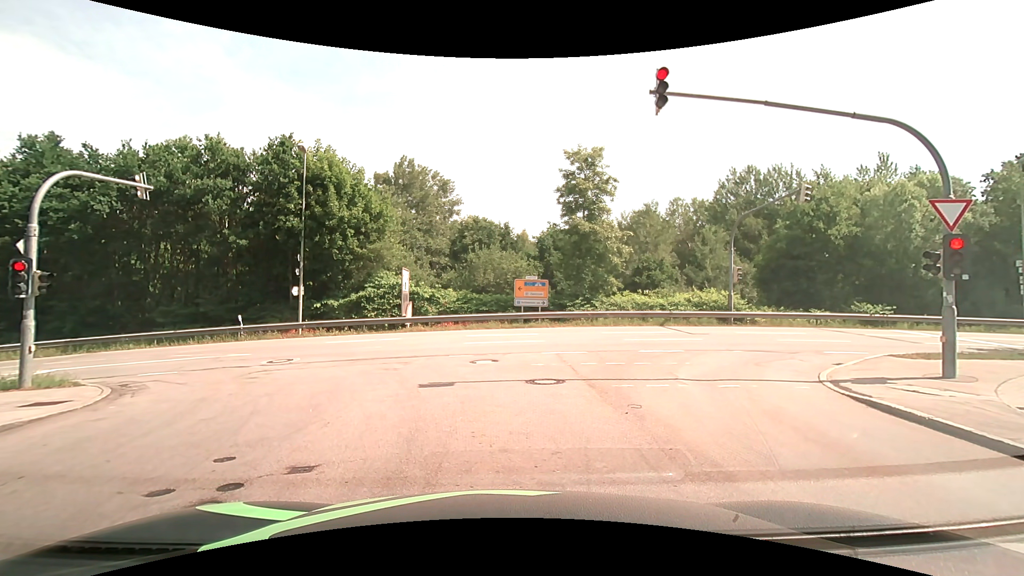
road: residential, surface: asphalt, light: Day
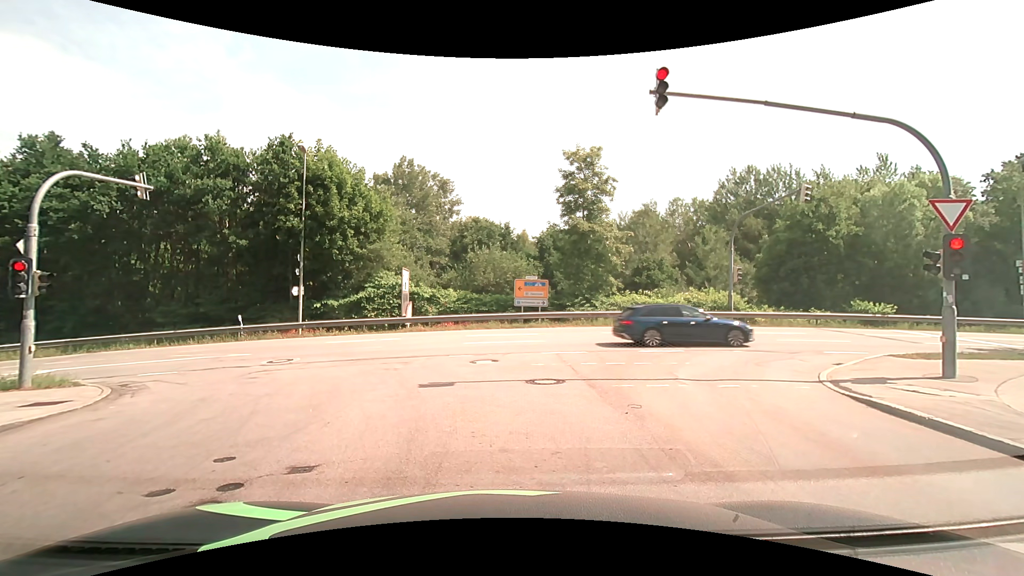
(0.0, 0.0) m; 0°
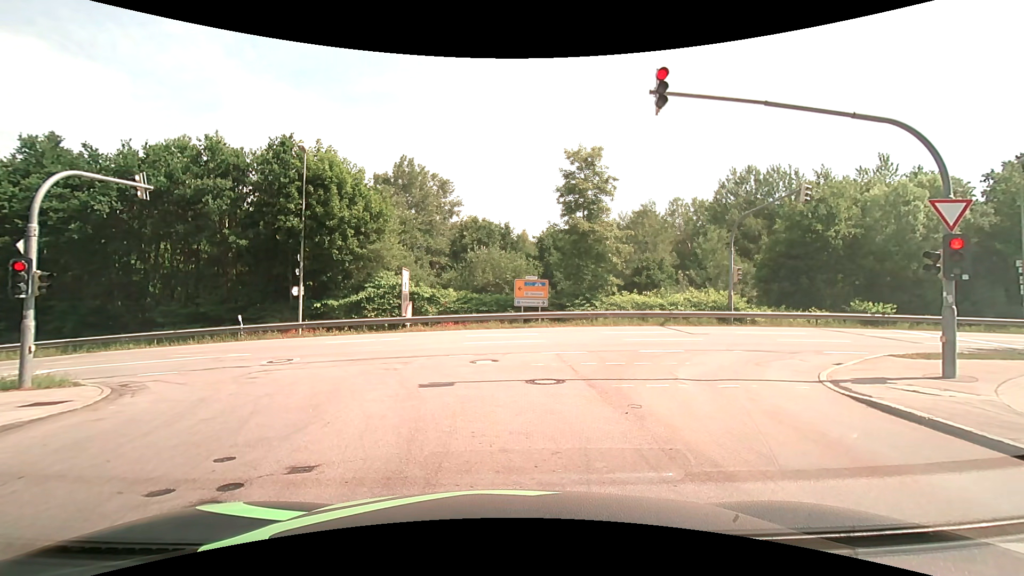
(0.0, 0.0) m; 0°
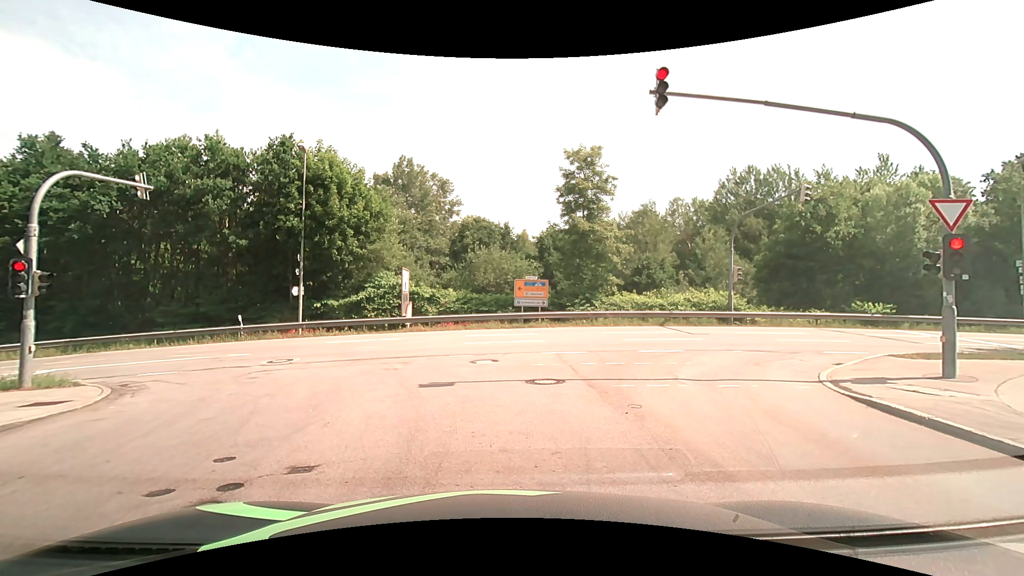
(0.0, 0.0) m; 0°
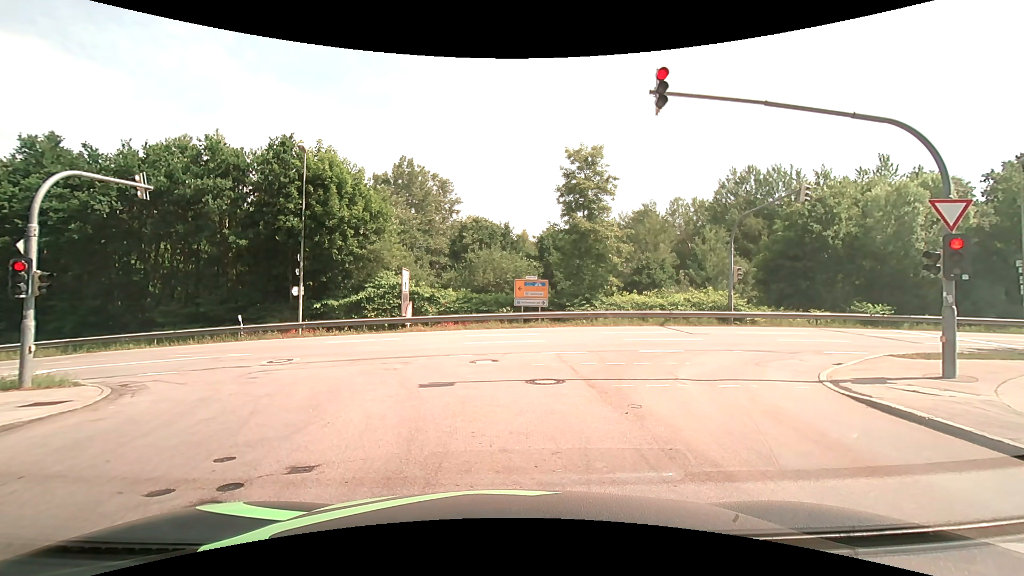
(0.0, 0.0) m; 0°
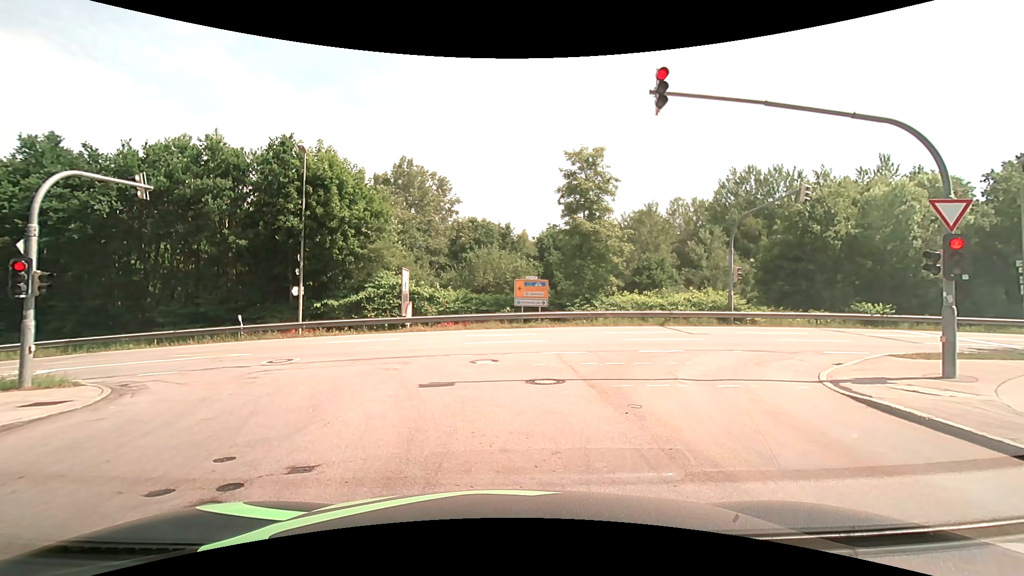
(0.0, 0.0) m; 0°
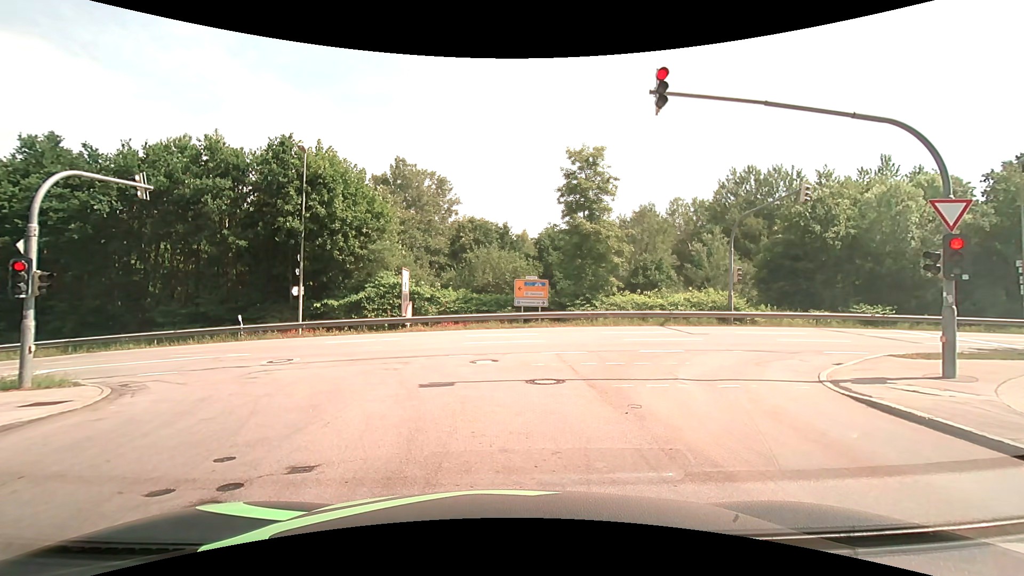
(0.0, 0.0) m; 0°
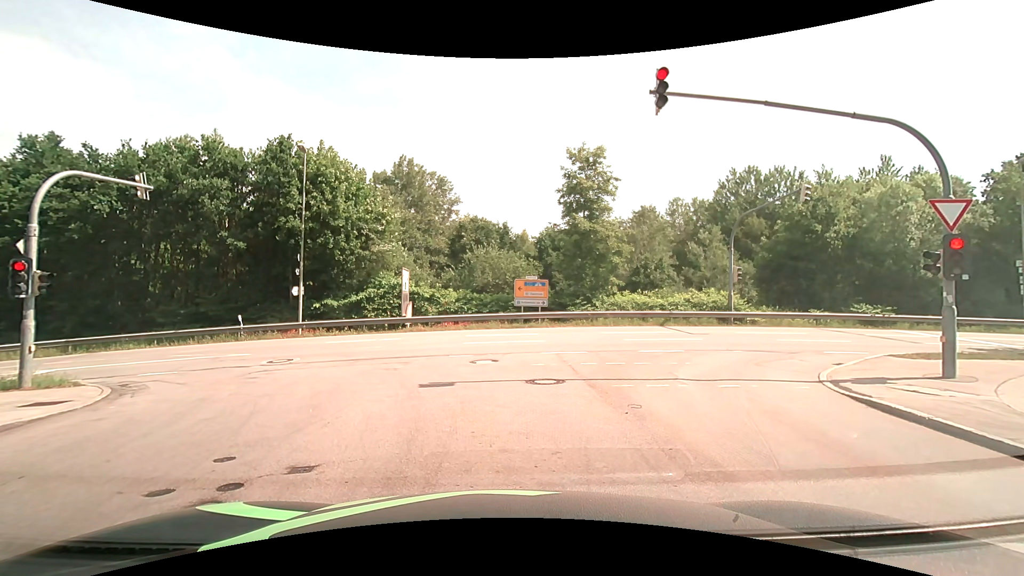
(0.0, 0.0) m; 0°
(0, +10) (-3, +19) (-11, +25) (-21, +26) (-31, +26) (-41, +25) (-51, +25) (-61, +24) (-71, +23) (-81, +22) m
